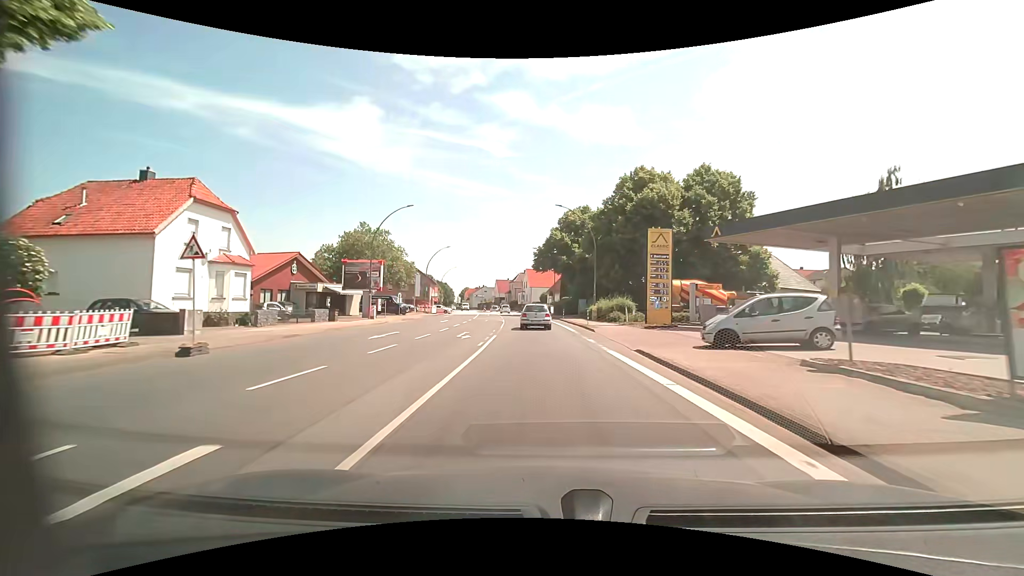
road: primary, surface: asphalt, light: Day
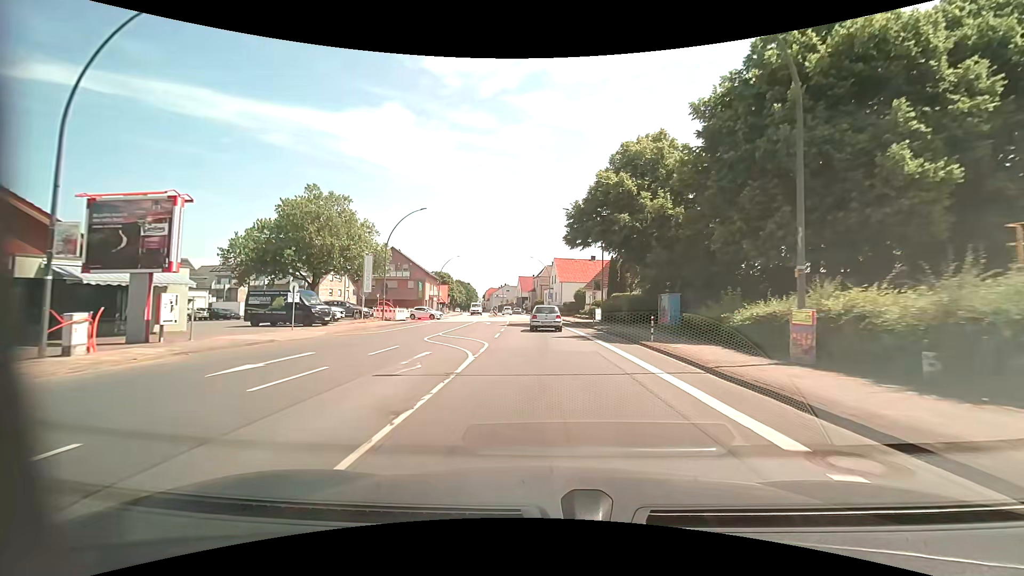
(-0.8, +30.4) m; -3°
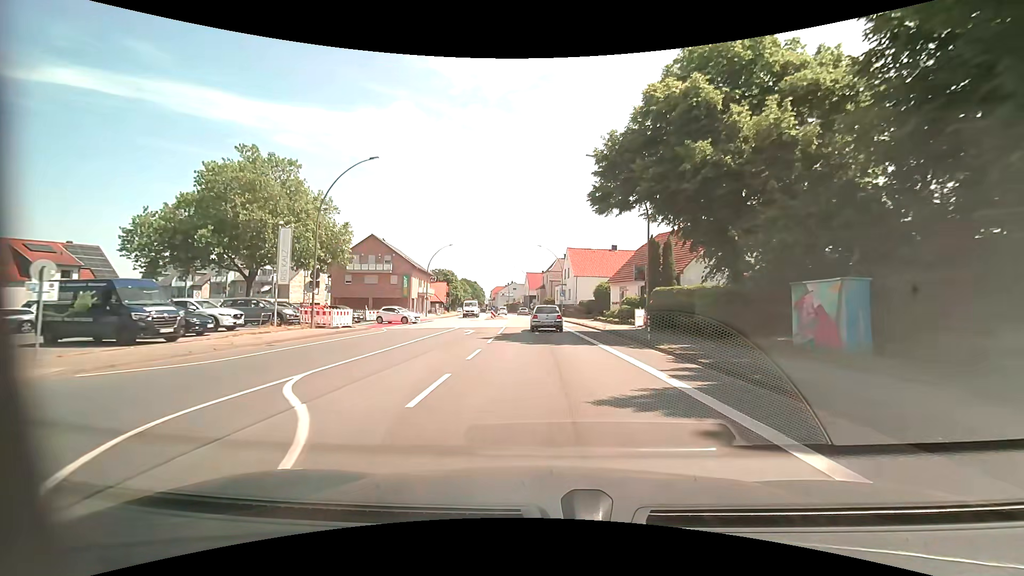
(-0.3, +15.2) m; -2°
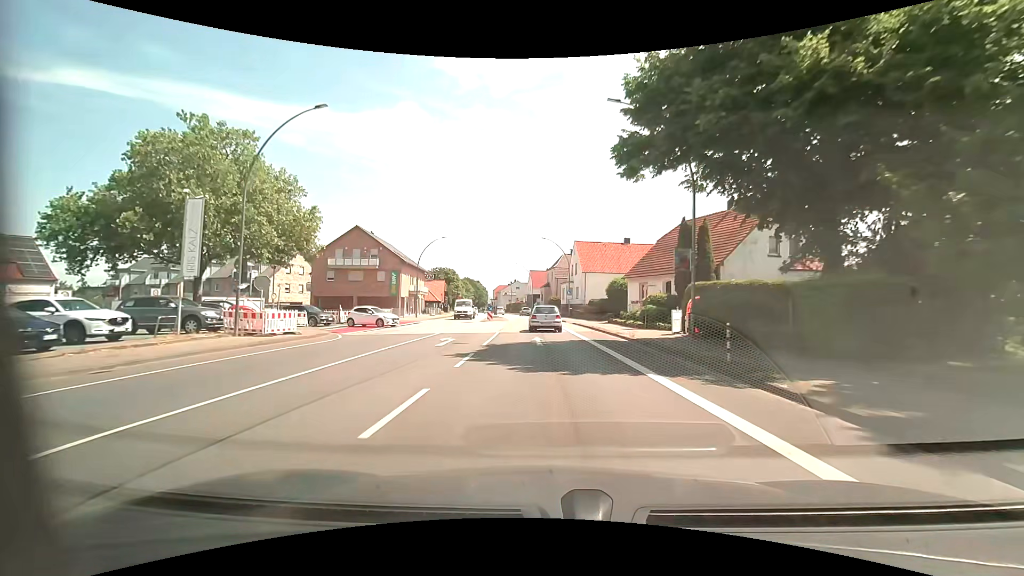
(0.0, +7.6) m; -1°
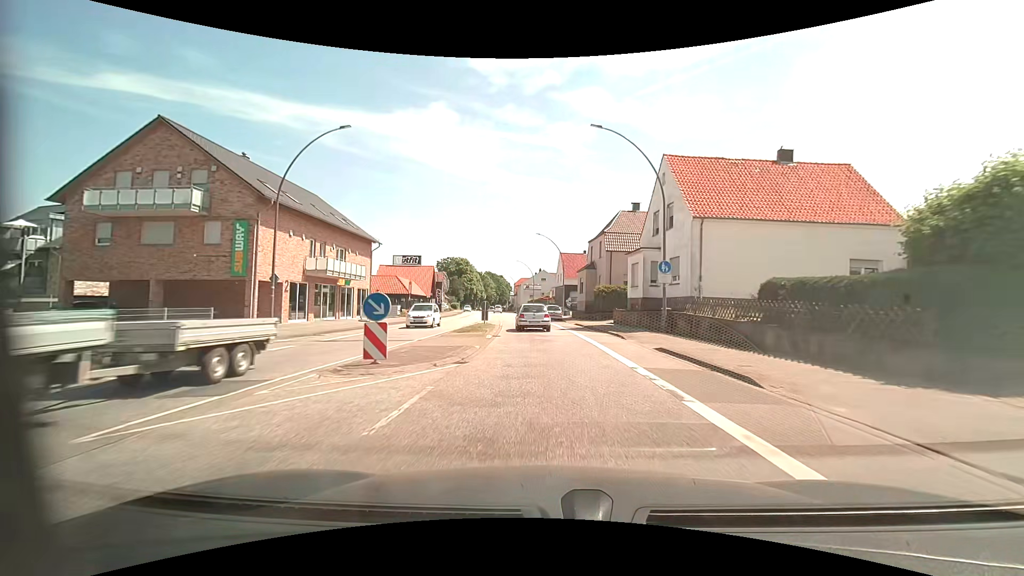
(-0.9, +37.8) m; -3°
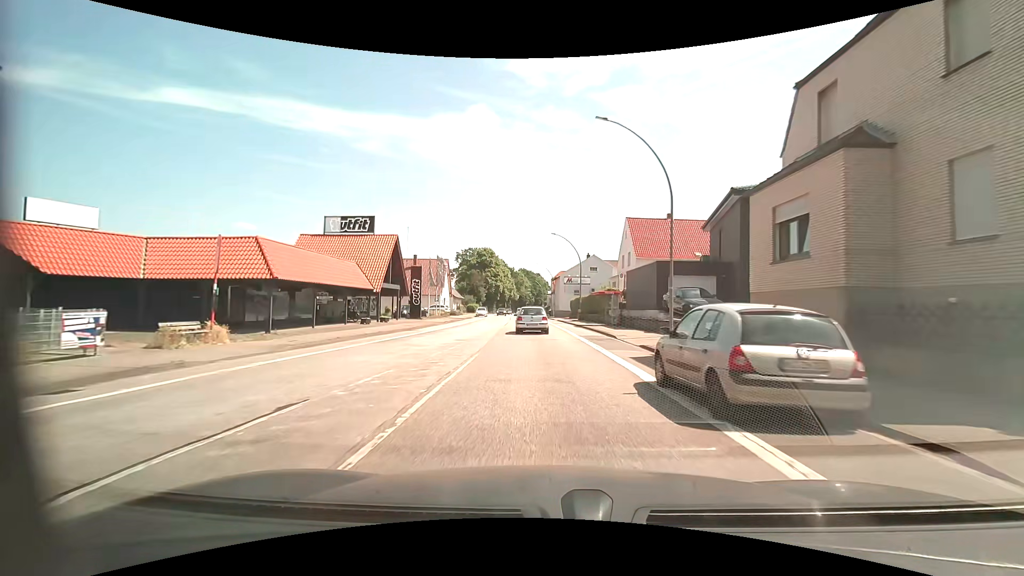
(-1.6, +37.2) m; -5°
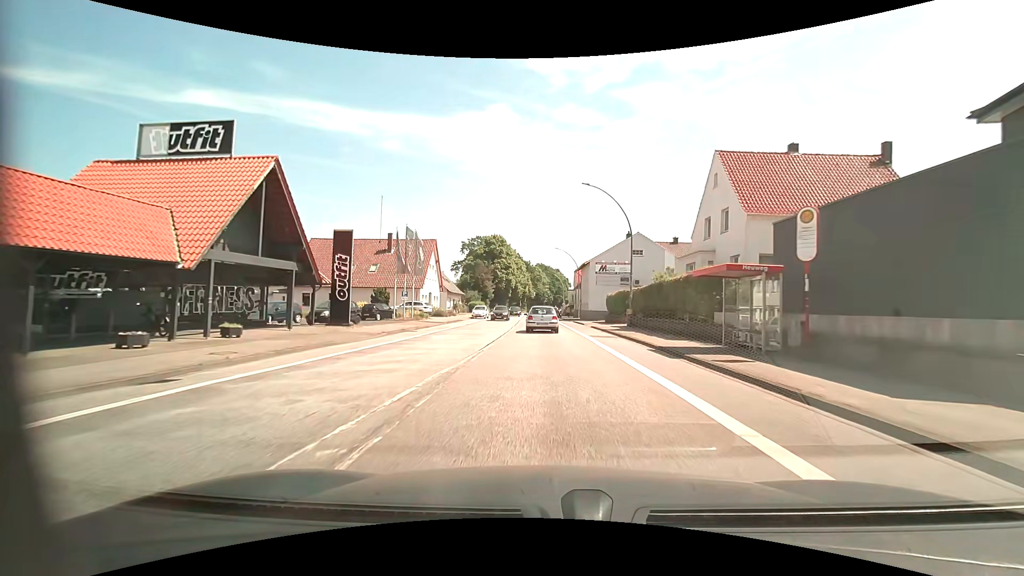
(-0.5, +22.4) m; -2°
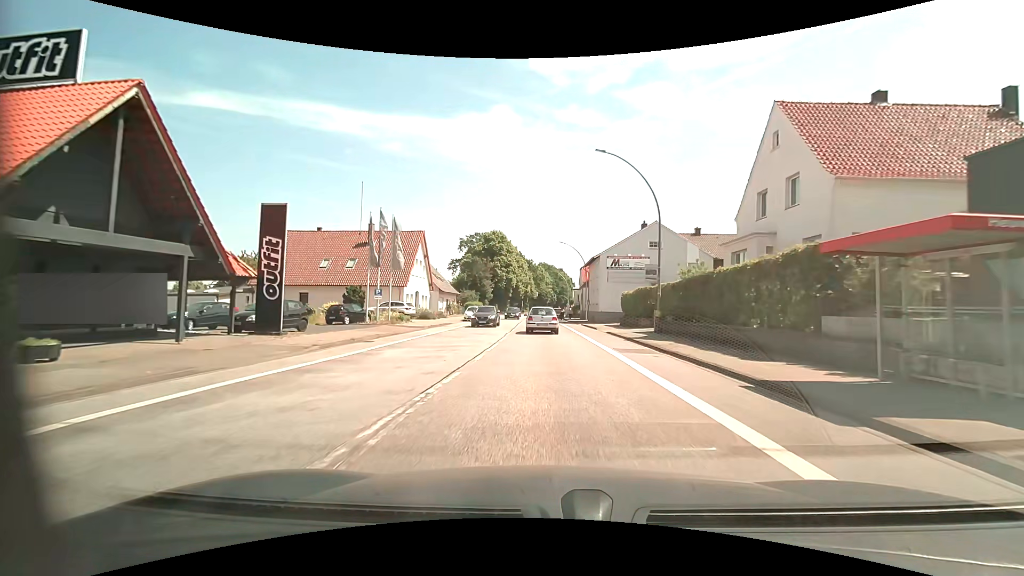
(0.0, +7.5) m; 0°
(0, +10) (0, +20) (0, +30) (-1, +40) (-1, +50) (-1, +60) (-1, +70) (-1, +80) (-2, +90) (-1, +100) m
